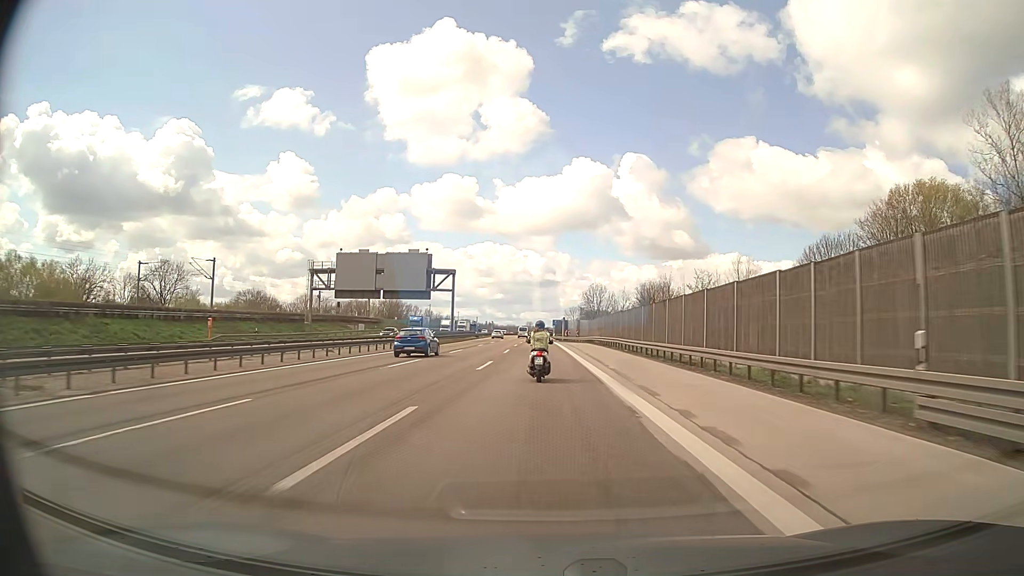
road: motorway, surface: asphalt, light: Day
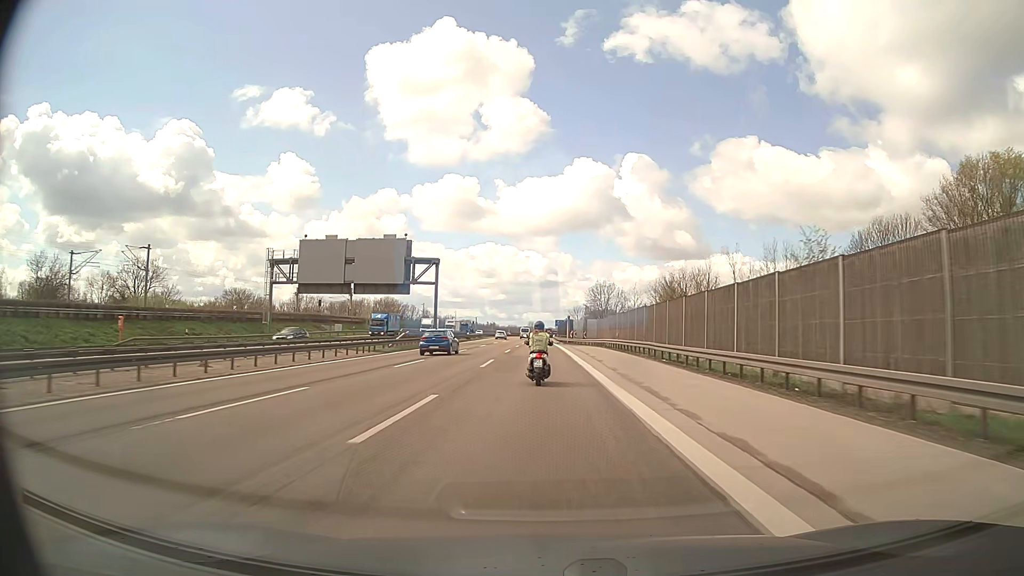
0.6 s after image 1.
(-0.1, +14.9) m; 0°
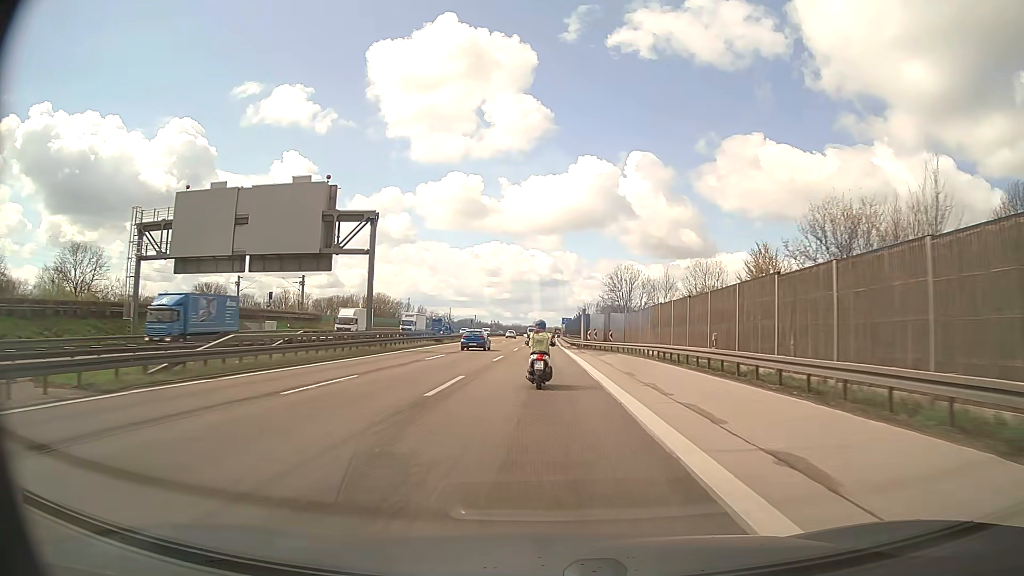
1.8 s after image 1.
(-0.1, +29.1) m; 0°
(0, +10) (0, +20) (0, +30) (0, +40) (0, +50) (0, +60) (0, +70) (0, +80) (0, +90) (0, +100) m
